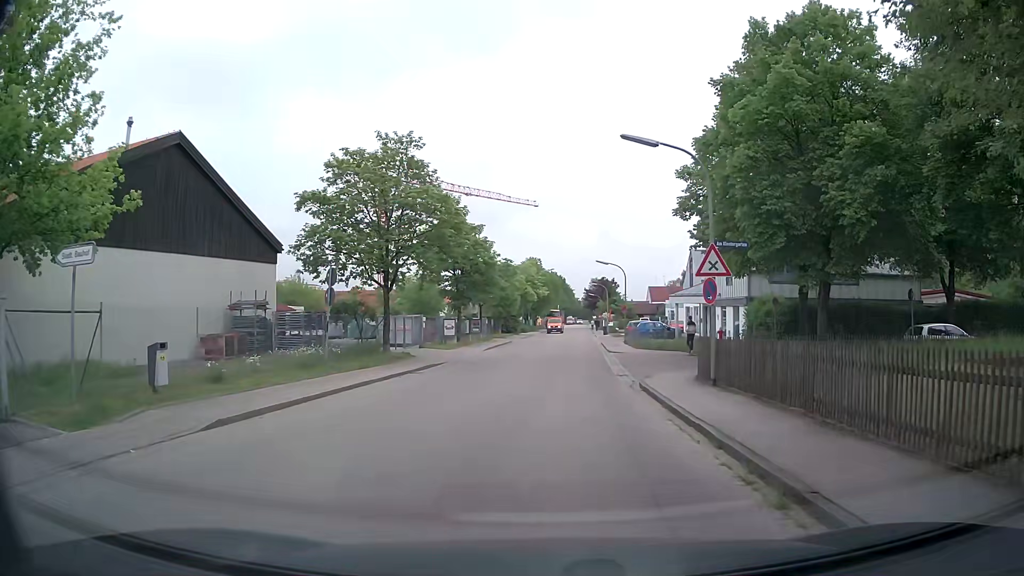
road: residential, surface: asphalt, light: Day
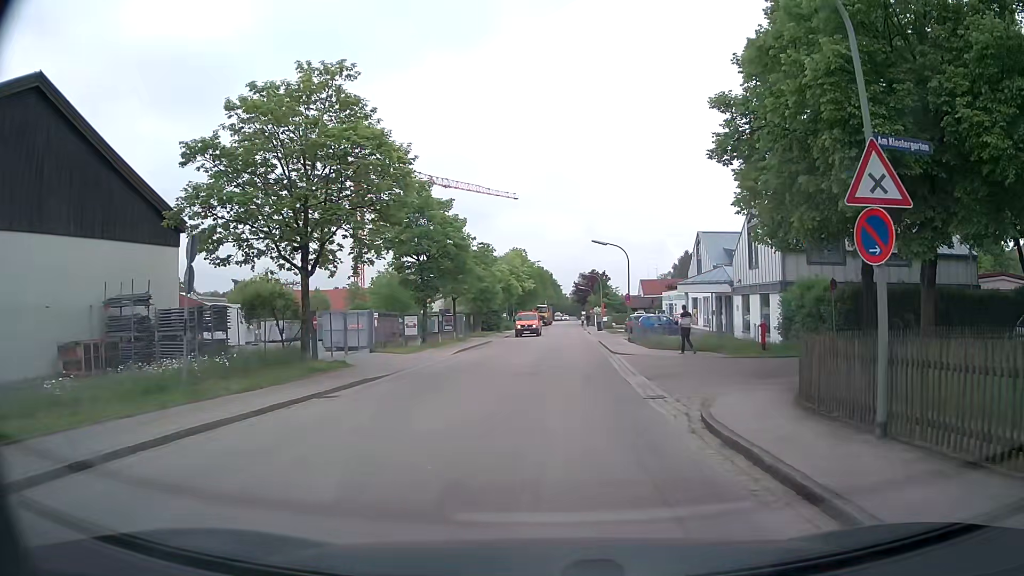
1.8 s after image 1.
(0.0, +8.2) m; 0°
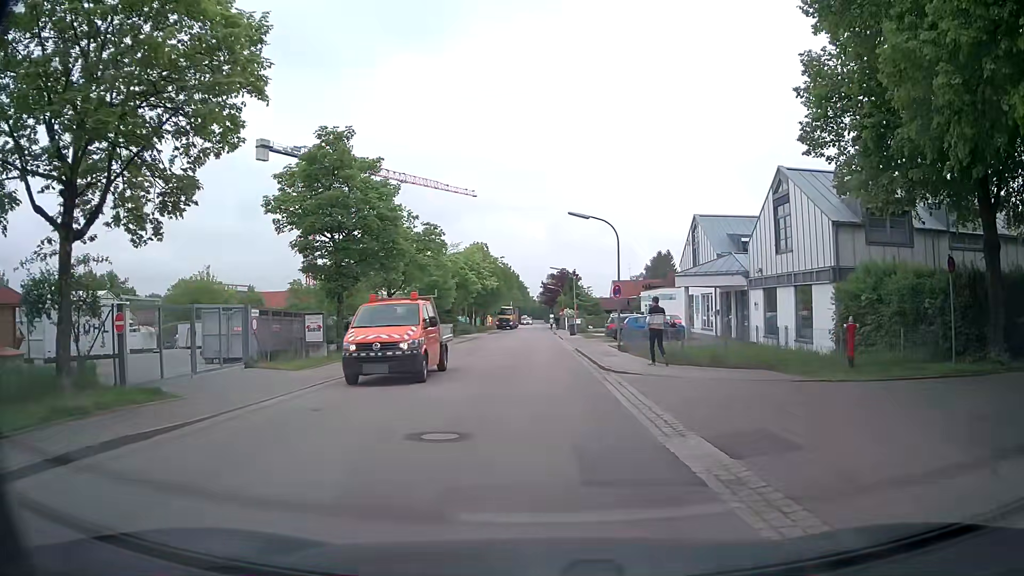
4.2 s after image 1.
(+0.4, +9.8) m; +3°
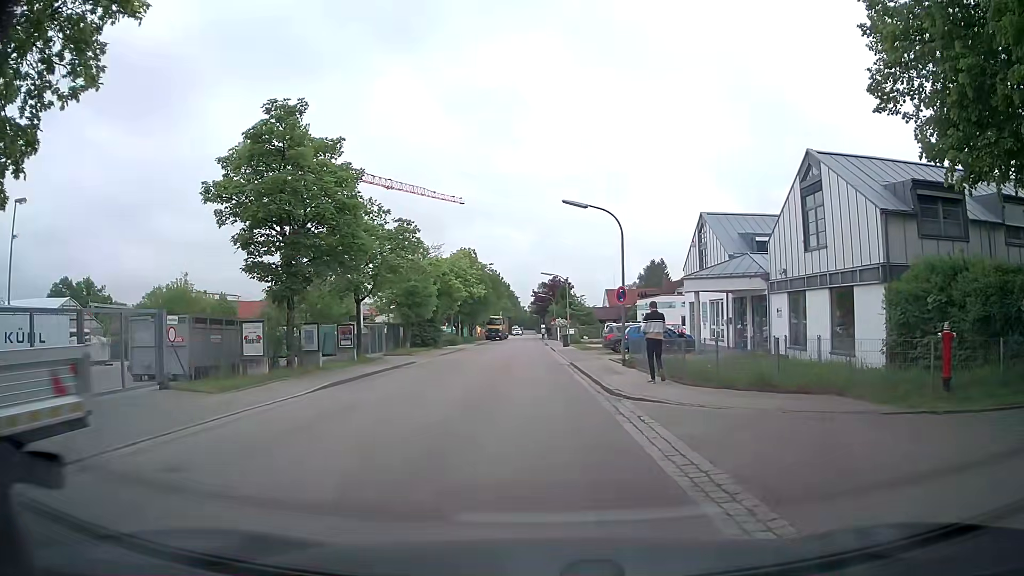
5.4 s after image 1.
(0.0, +4.4) m; +2°
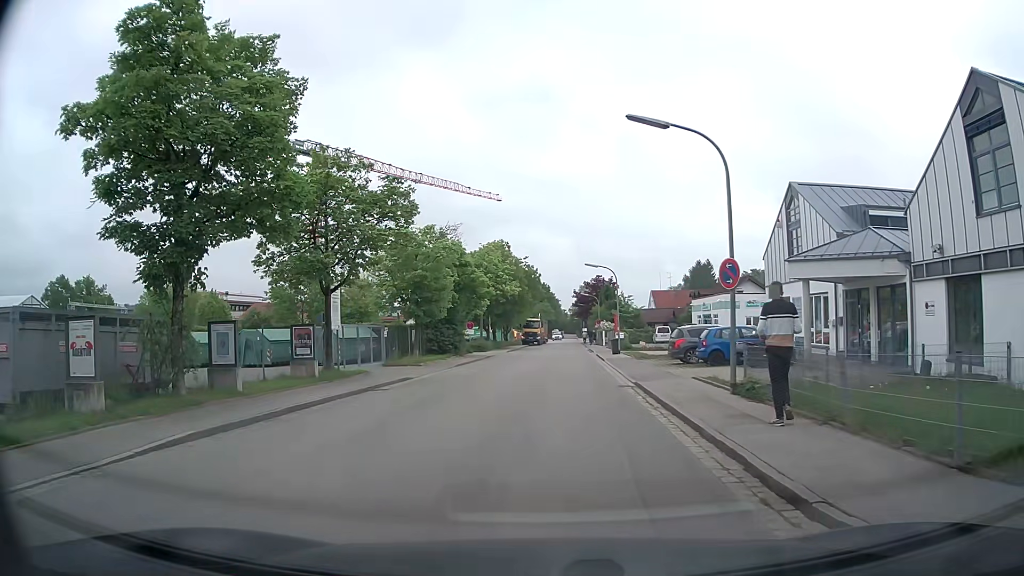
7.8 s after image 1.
(-0.3, +9.4) m; -4°
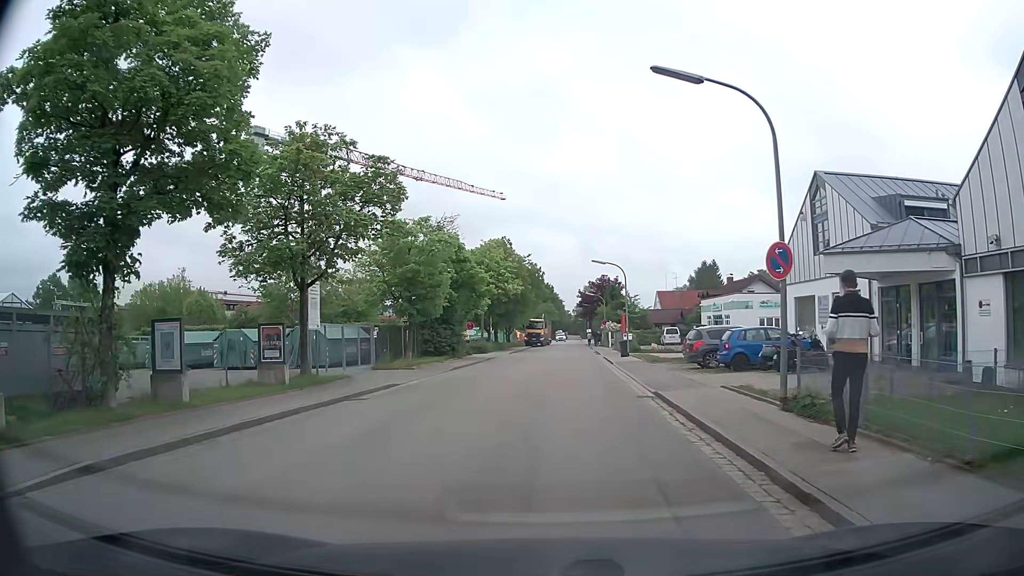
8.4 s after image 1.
(0.0, +2.7) m; -1°
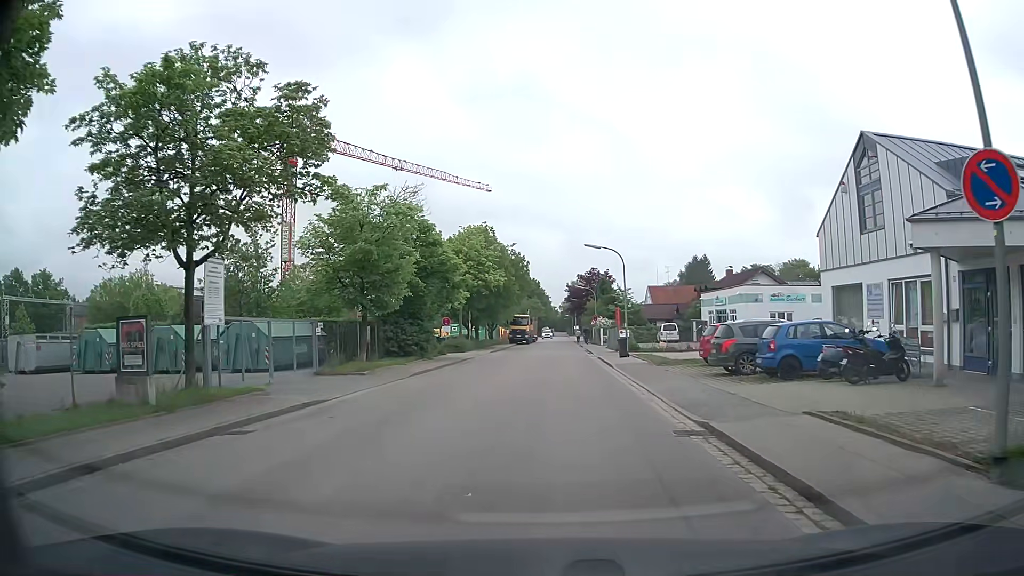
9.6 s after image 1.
(+0.1, +5.9) m; +2°
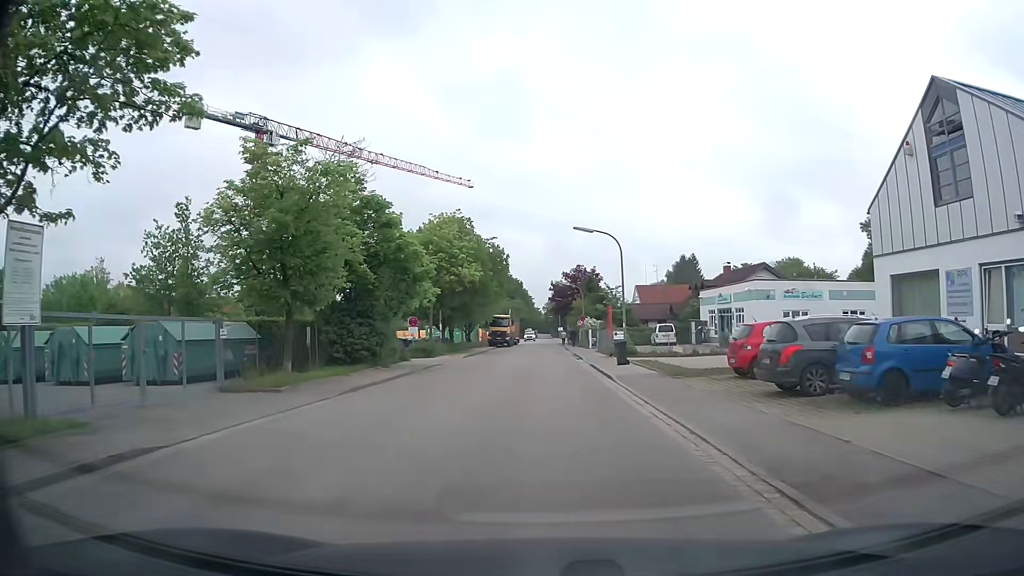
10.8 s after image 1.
(0.0, +6.2) m; +1°
(0, +10) (0, +20) (0, +30) (0, +40) (0, +50) (0, +60) (0, +70) (0, +80) (0, +90) (0, +100) m
